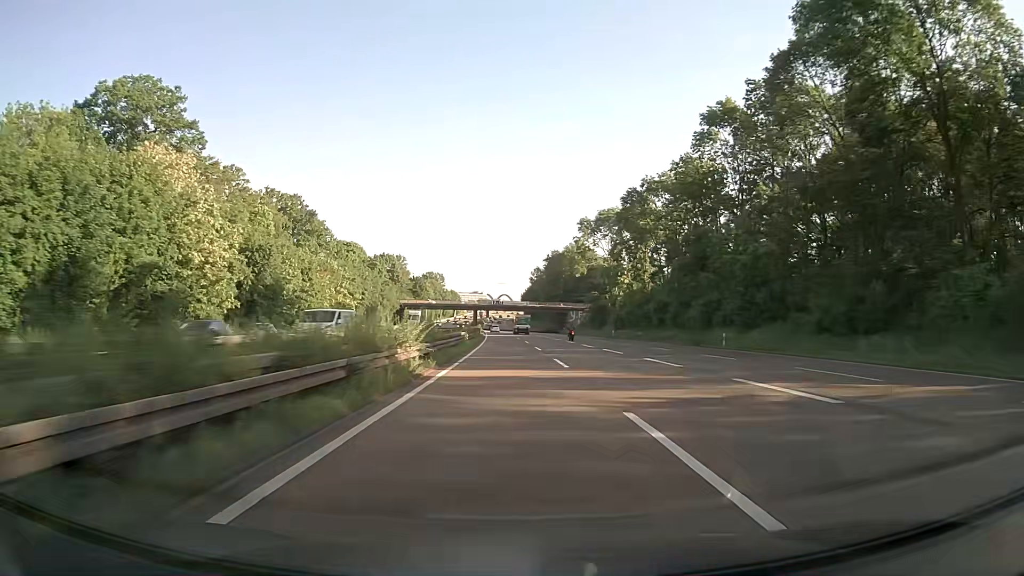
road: motorway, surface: asphalt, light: Day
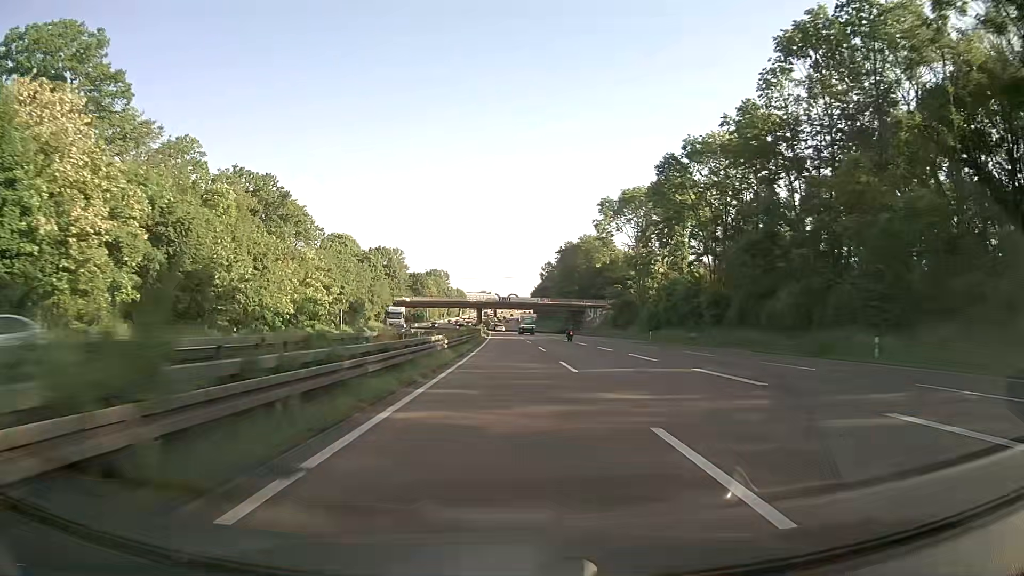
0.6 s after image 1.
(-0.1, +19.7) m; -1°
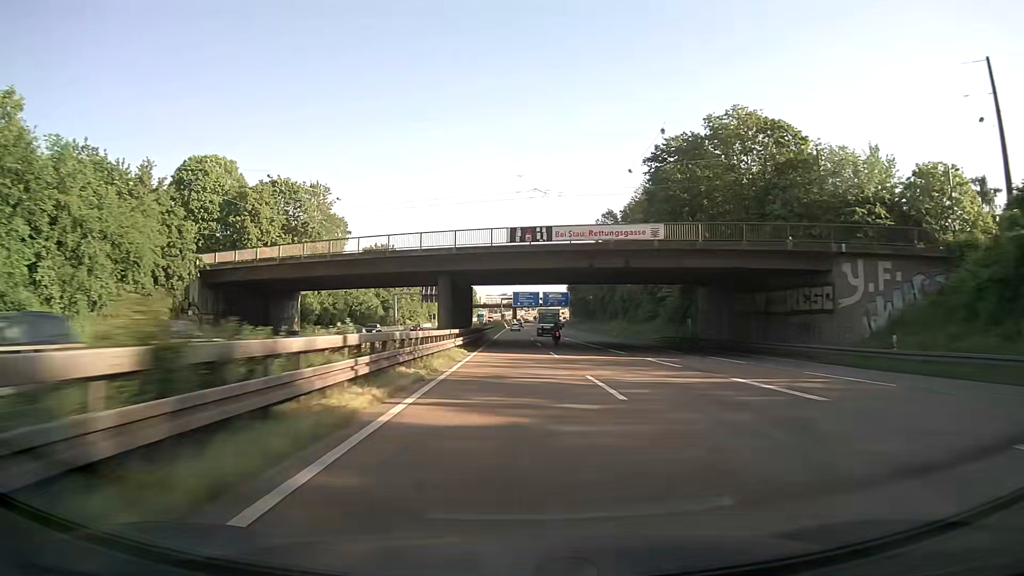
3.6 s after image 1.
(-2.3, +98.6) m; -2°
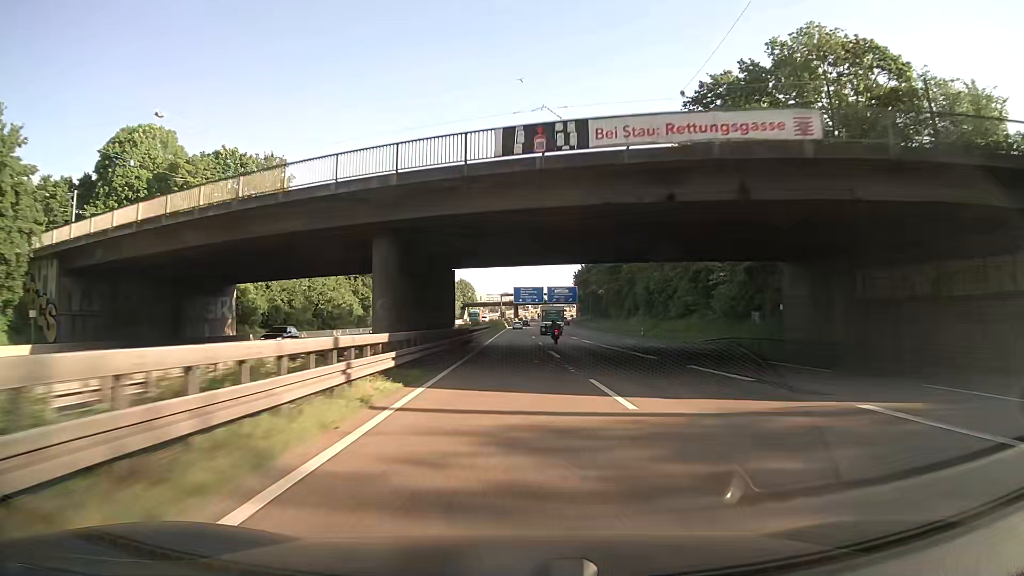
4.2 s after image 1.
(0.0, +19.7) m; 0°
(0, +10) (0, +20) (0, +30) (0, +40) (0, +50) (0, +60) (0, +70) (0, +80) (0, +90) (0, +100) m
